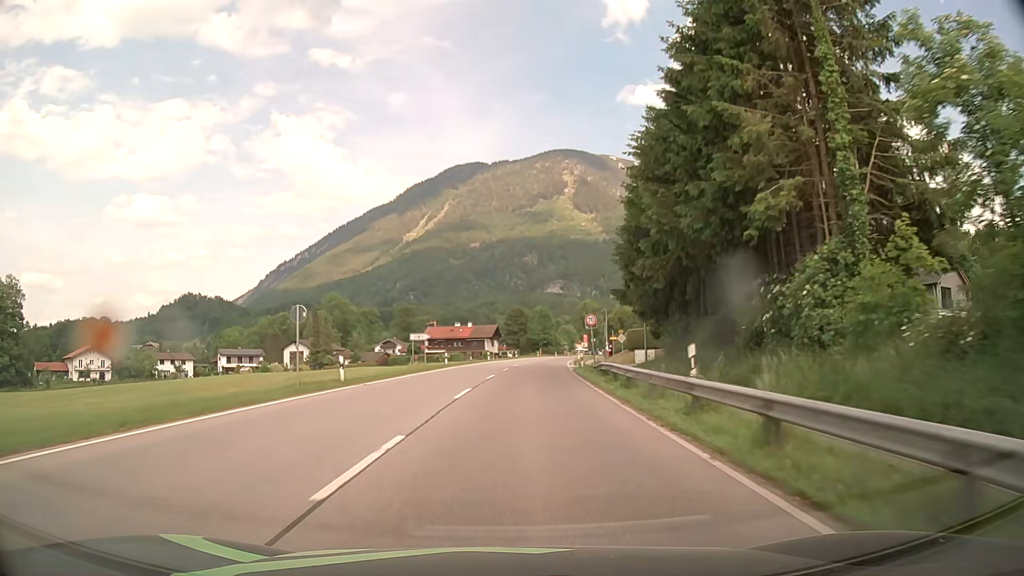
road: primary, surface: asphalt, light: Day
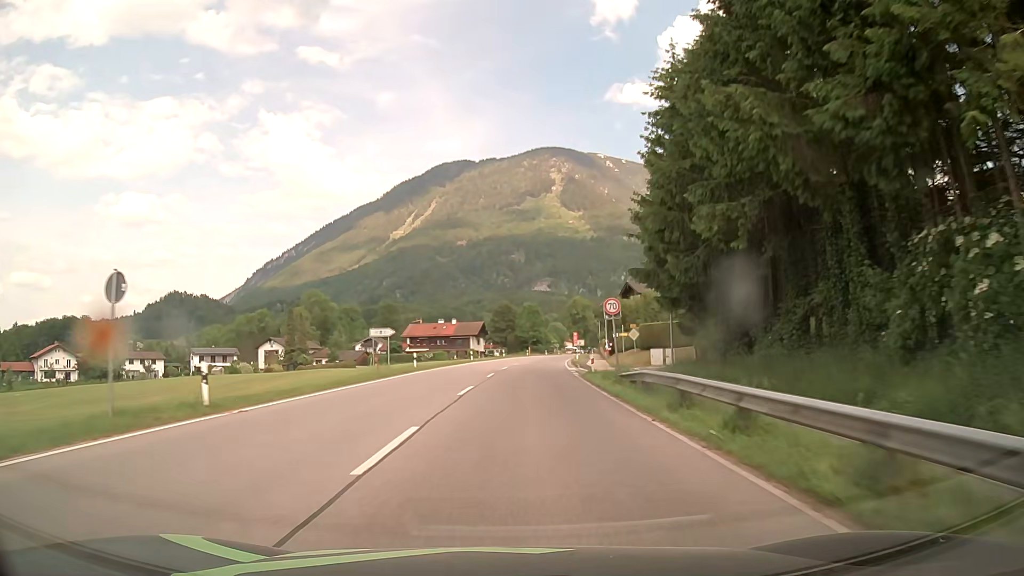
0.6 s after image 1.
(+0.1, +10.8) m; +1°
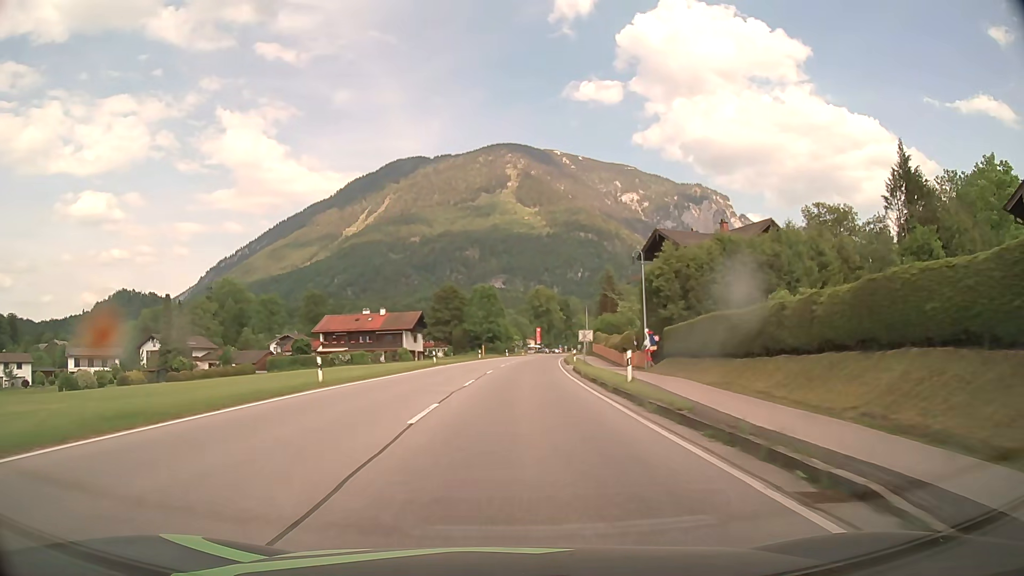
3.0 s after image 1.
(+1.8, +43.1) m; +4°
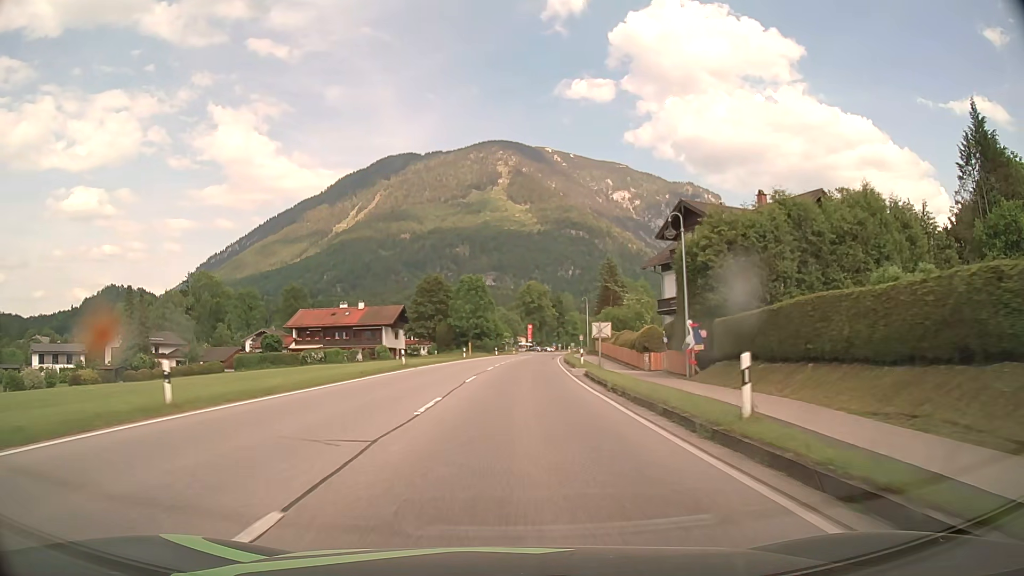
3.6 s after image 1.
(0.0, +10.8) m; +1°
(0, +10) (0, +20) (+1, +30) (+1, +40) (+2, +50) (+2, +60) (+3, +70) (+4, +80) (+5, +90) (+6, +100) m
